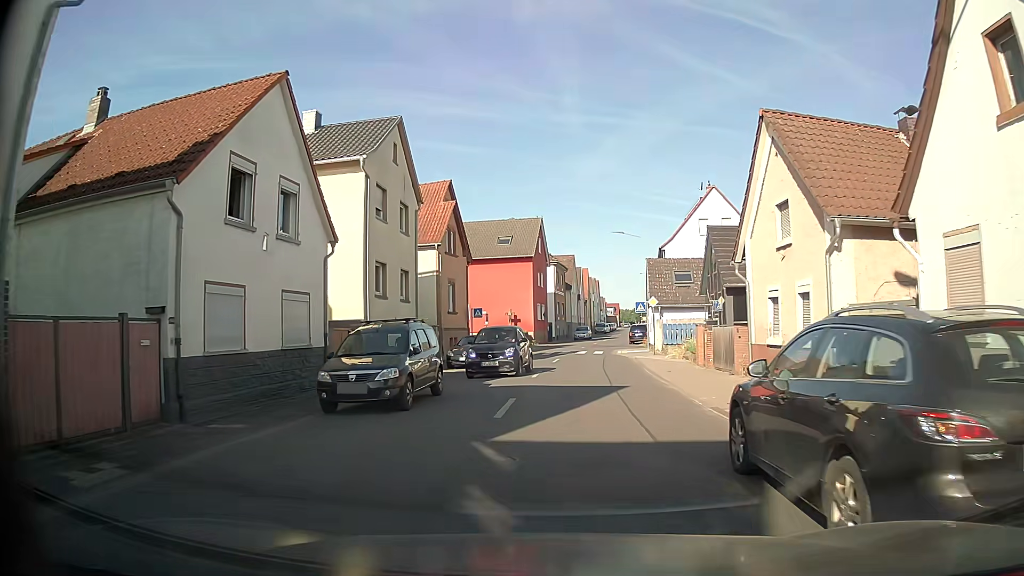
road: tertiary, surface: asphalt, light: Day
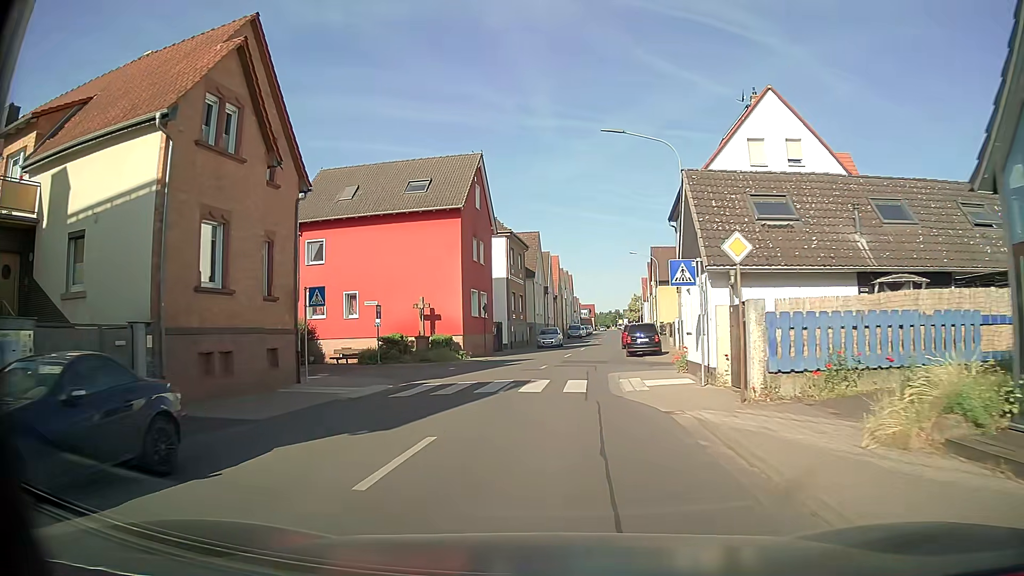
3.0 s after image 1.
(+1.4, +23.7) m; +3°
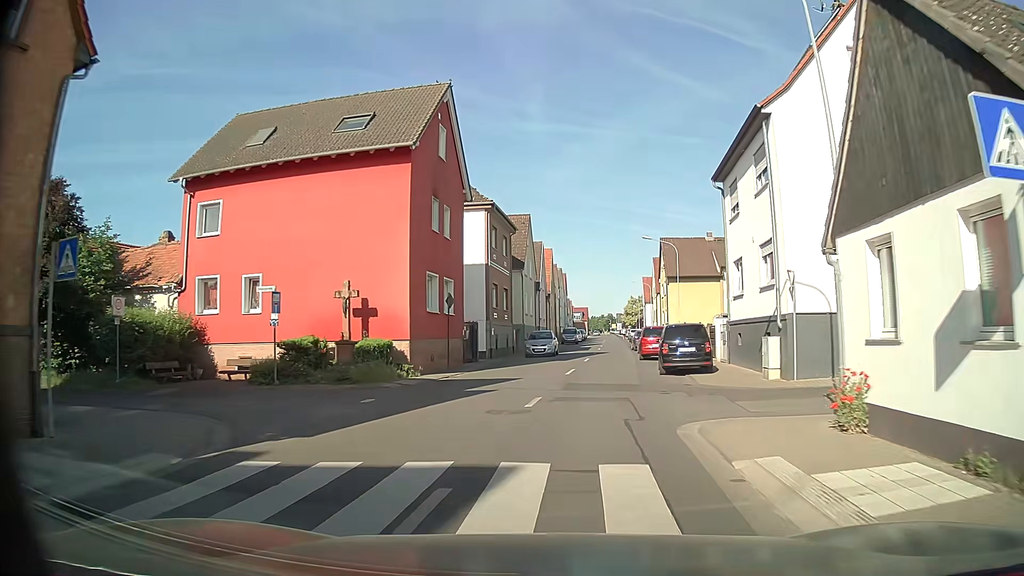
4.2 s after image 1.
(-0.3, +11.8) m; 0°
